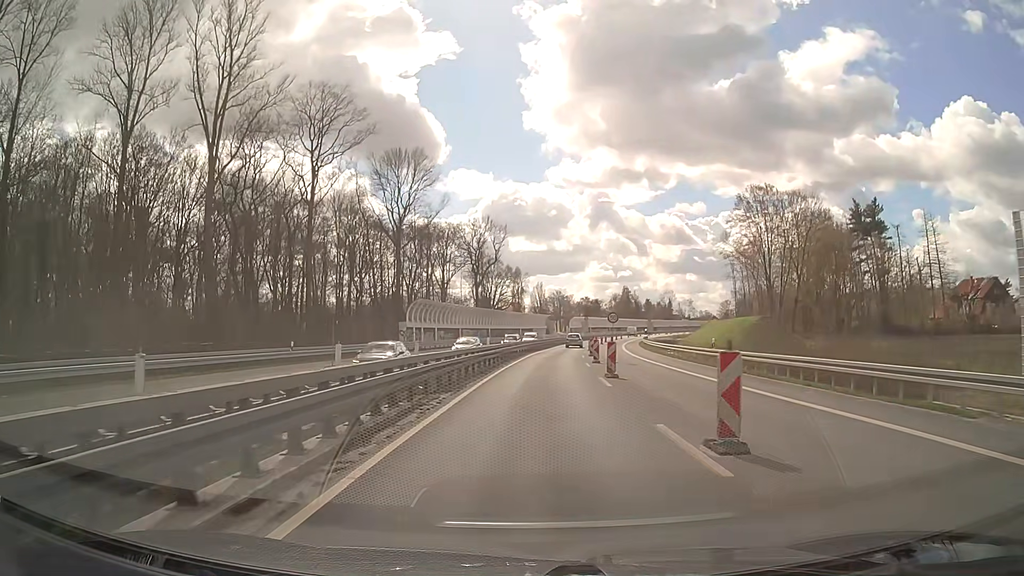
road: trunk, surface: asphalt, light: Day
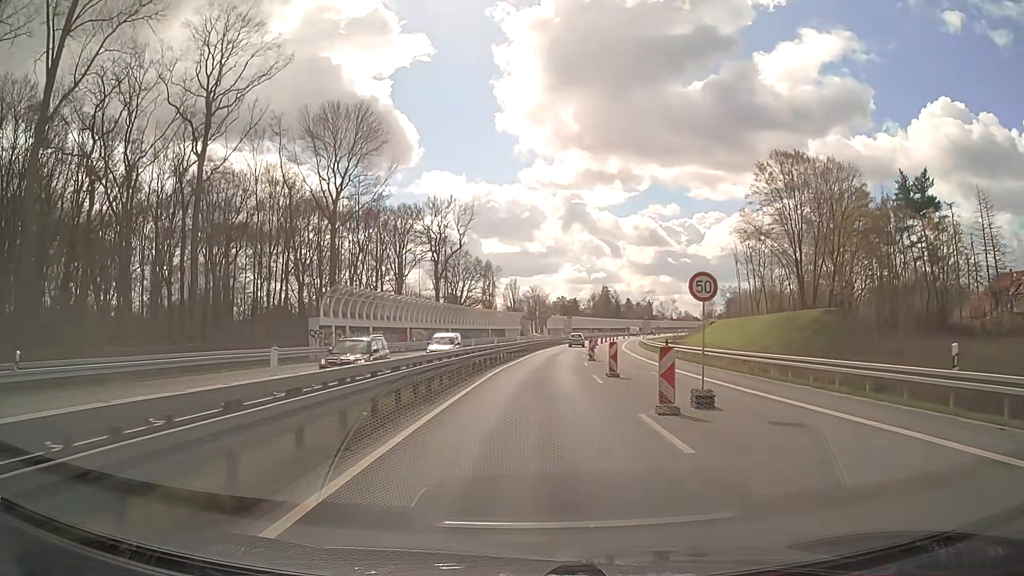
(+0.5, +22.8) m; +2°
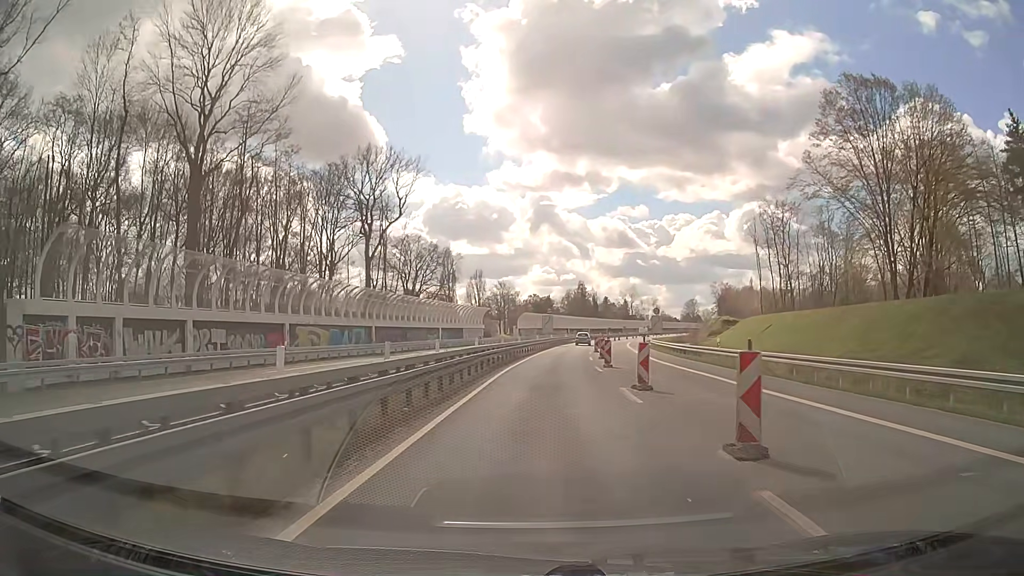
(+0.7, +30.4) m; +3°
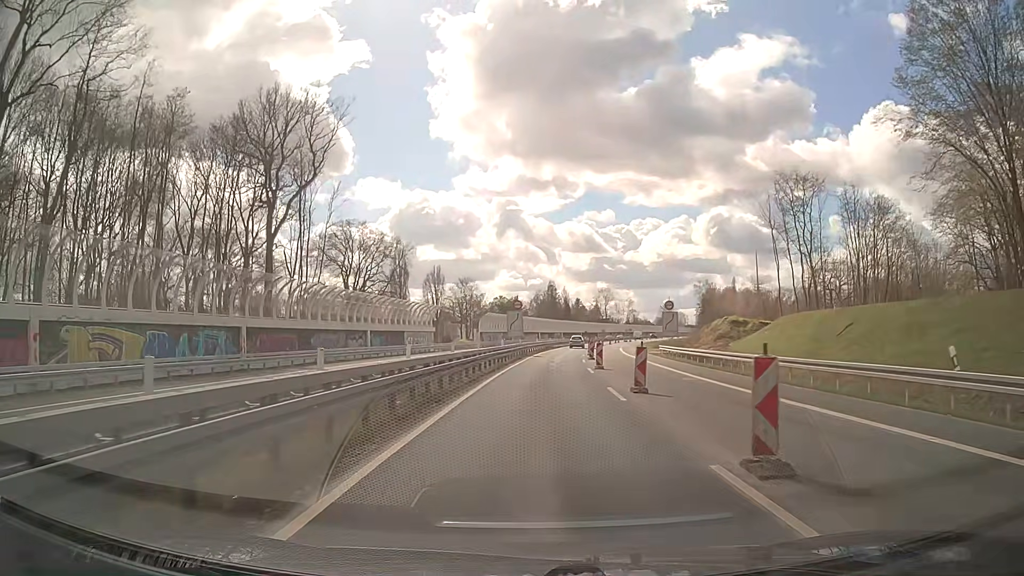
(+0.6, +22.8) m; +3°
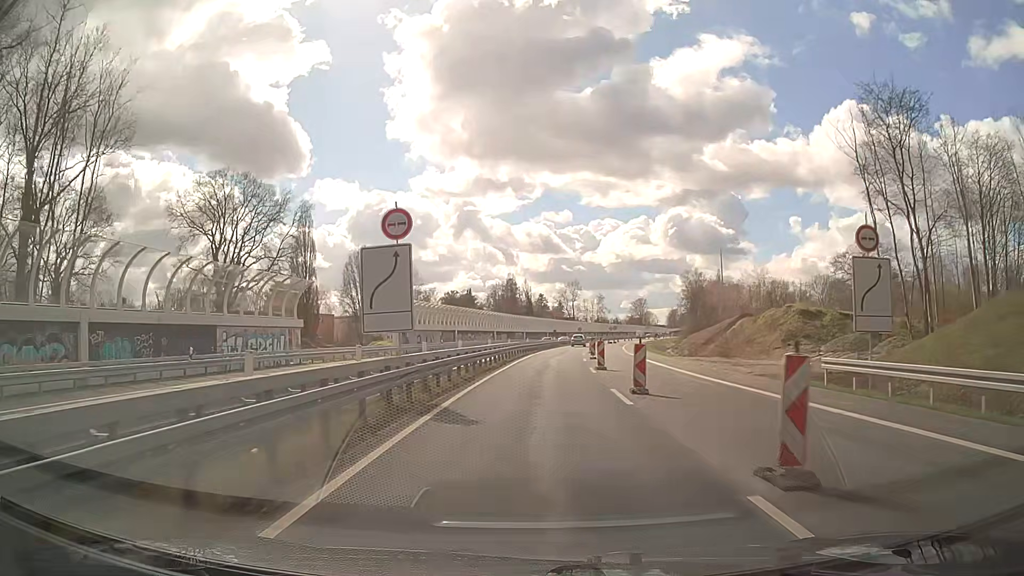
(+1.2, +37.9) m; +4°
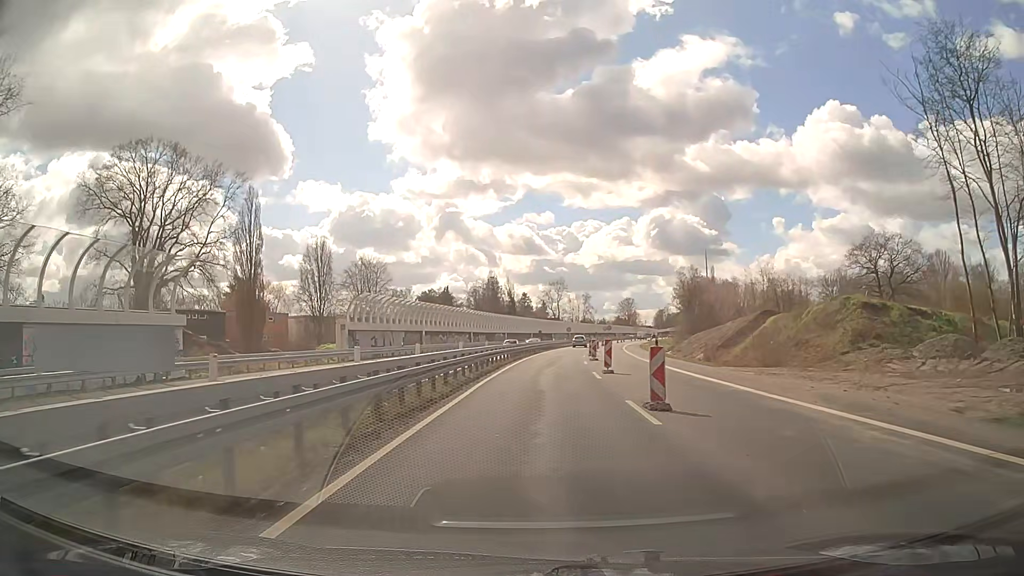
(+0.2, +15.2) m; +2°
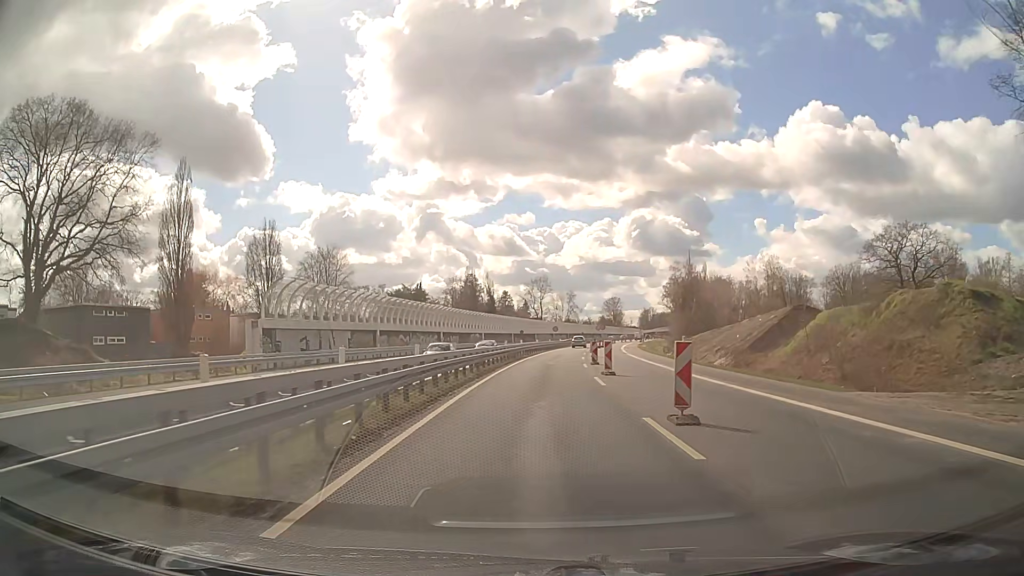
(+0.1, +15.2) m; +1°
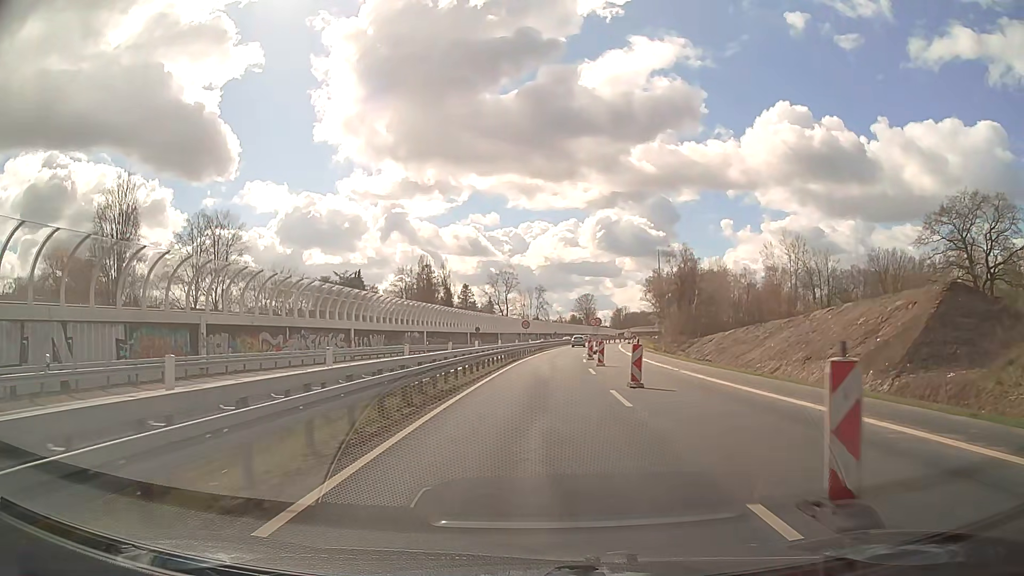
(+0.8, +30.4) m; +3°
(0, +10) (0, +20) (+1, +30) (+1, +40) (+2, +50) (+3, +60) (+4, +70) (+5, +80) (+6, +90) (+8, +100) m
